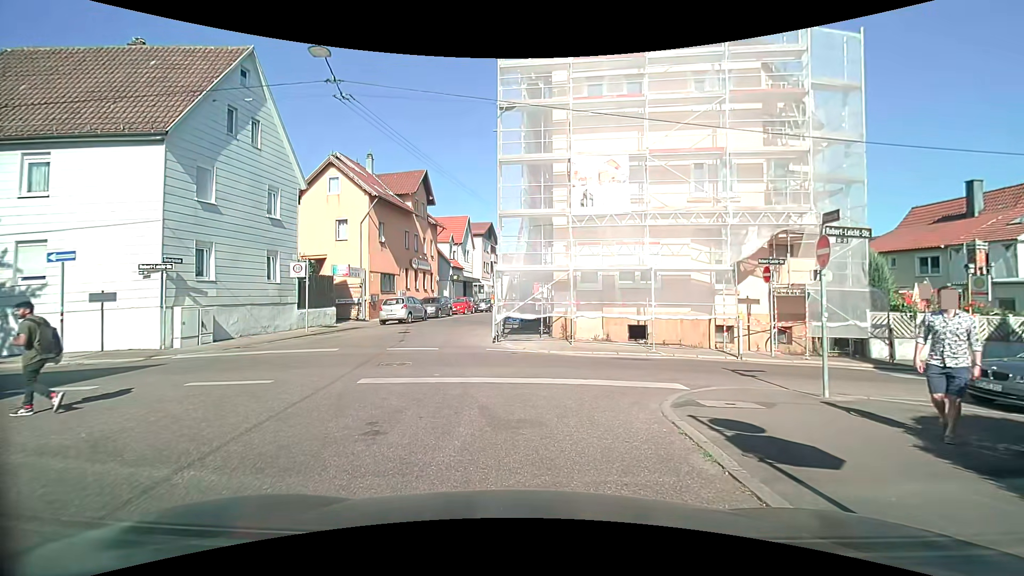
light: Day
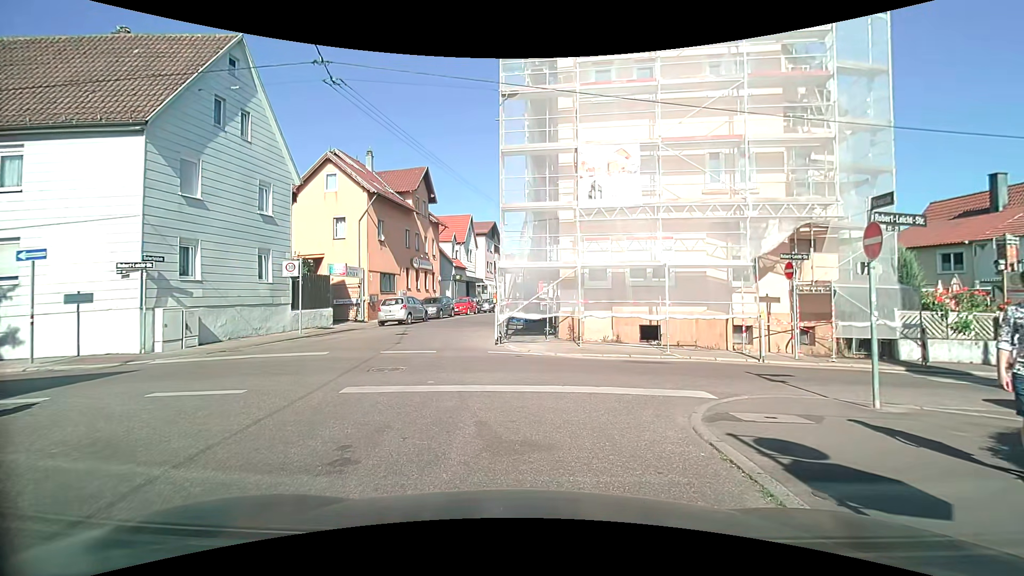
(0.0, +1.0) m; 0°
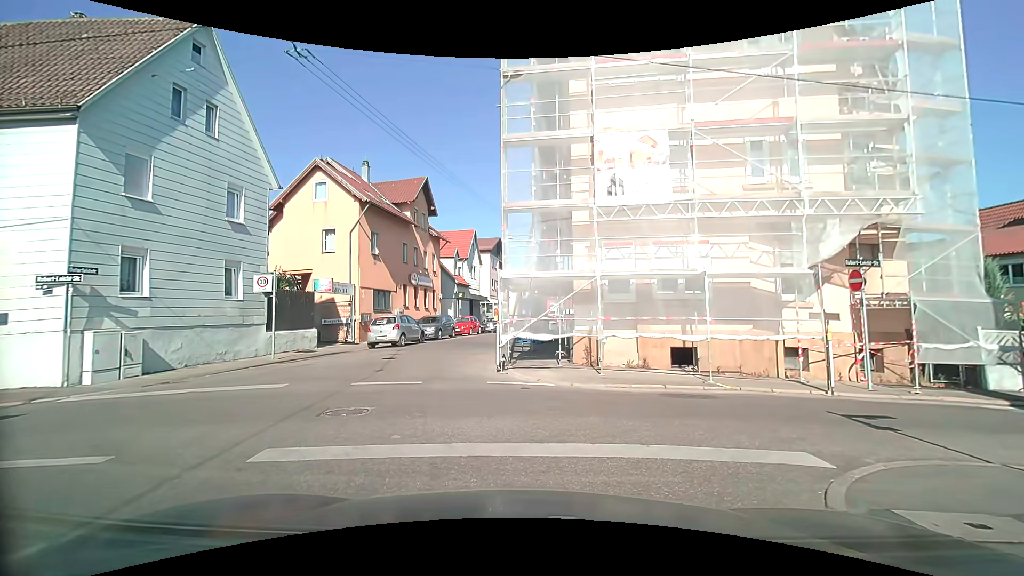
(0.0, +2.8) m; 0°
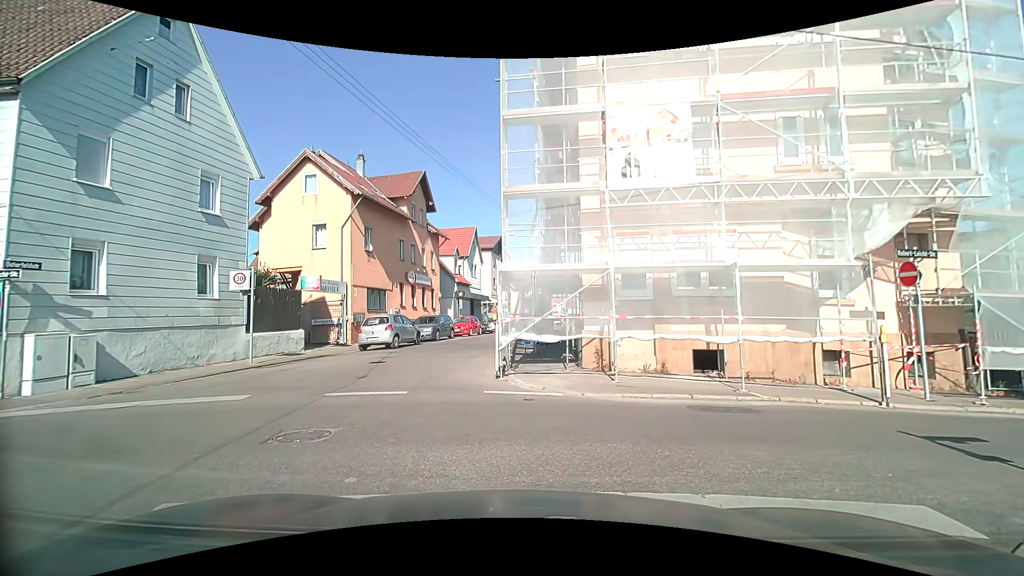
(0.0, +1.6) m; -2°
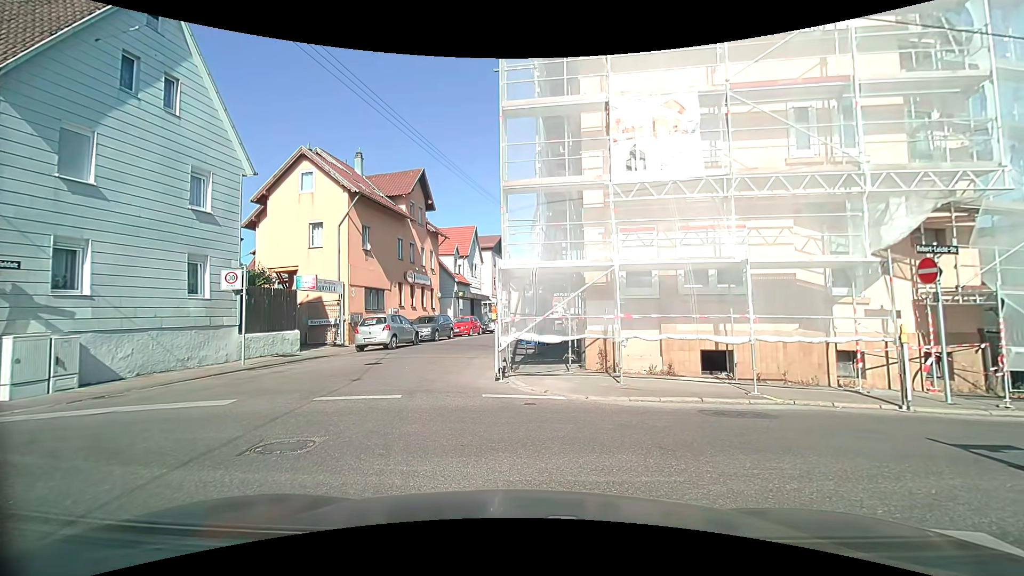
(0.0, +0.5) m; 0°
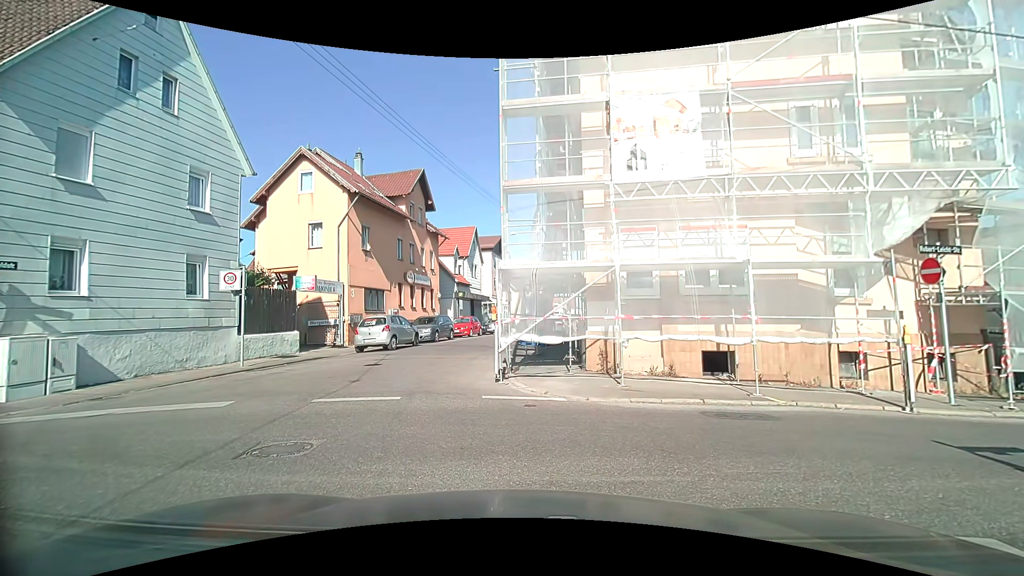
(0.0, +0.1) m; 0°
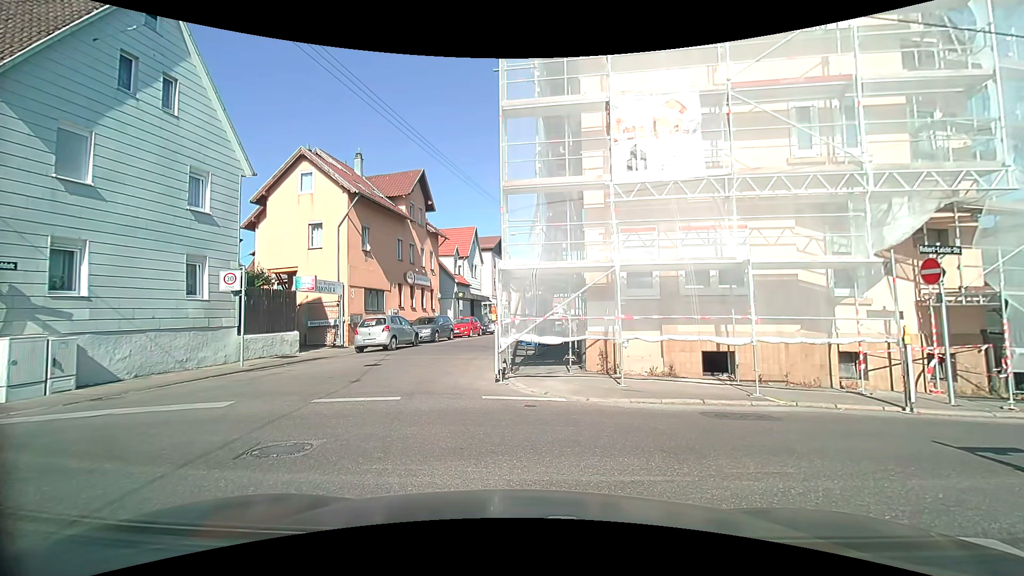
(0.0, 0.0) m; 0°
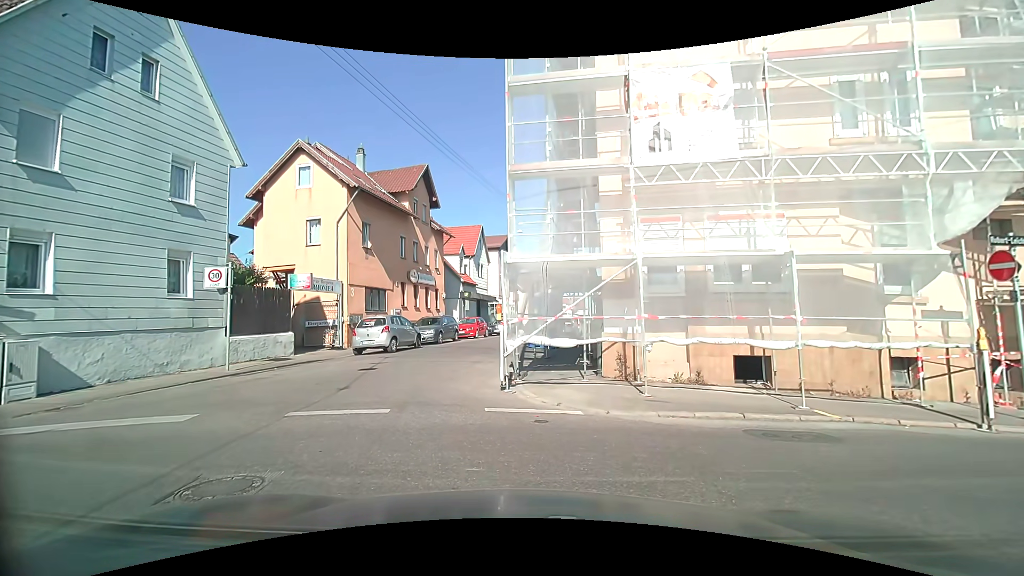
(0.0, +1.3) m; 0°
